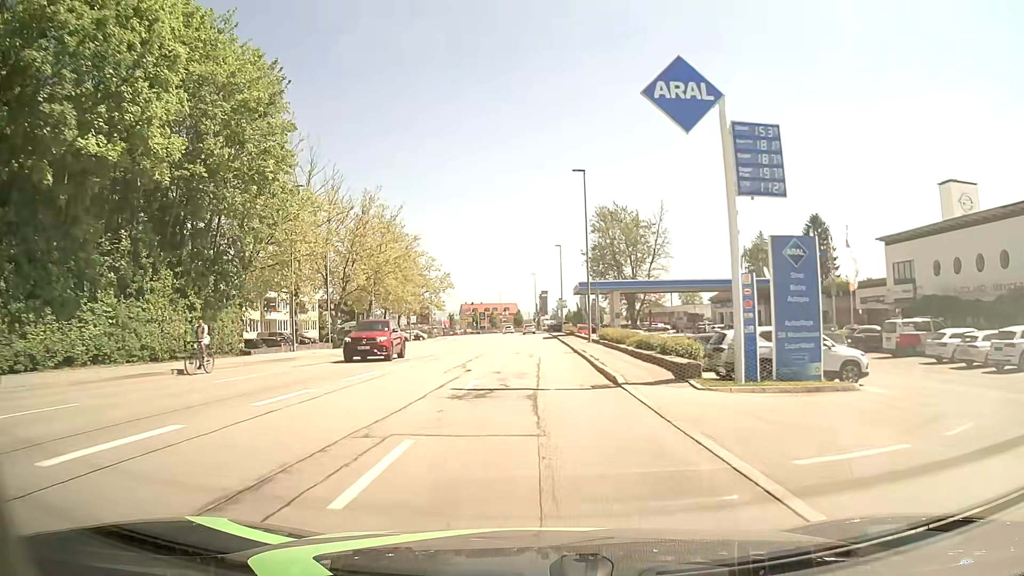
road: tertiary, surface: asphalt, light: Day
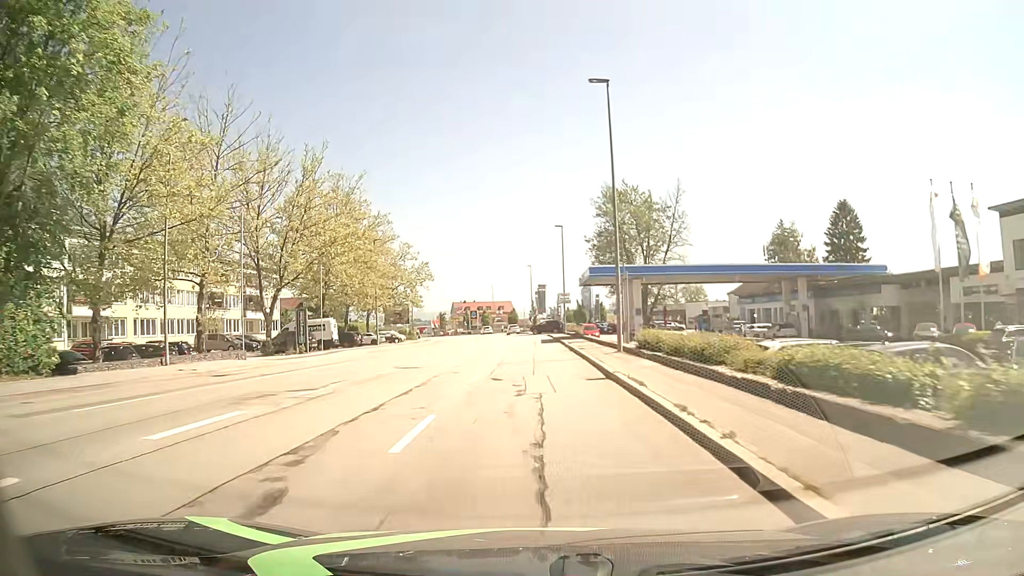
(+0.1, +15.2) m; +1°
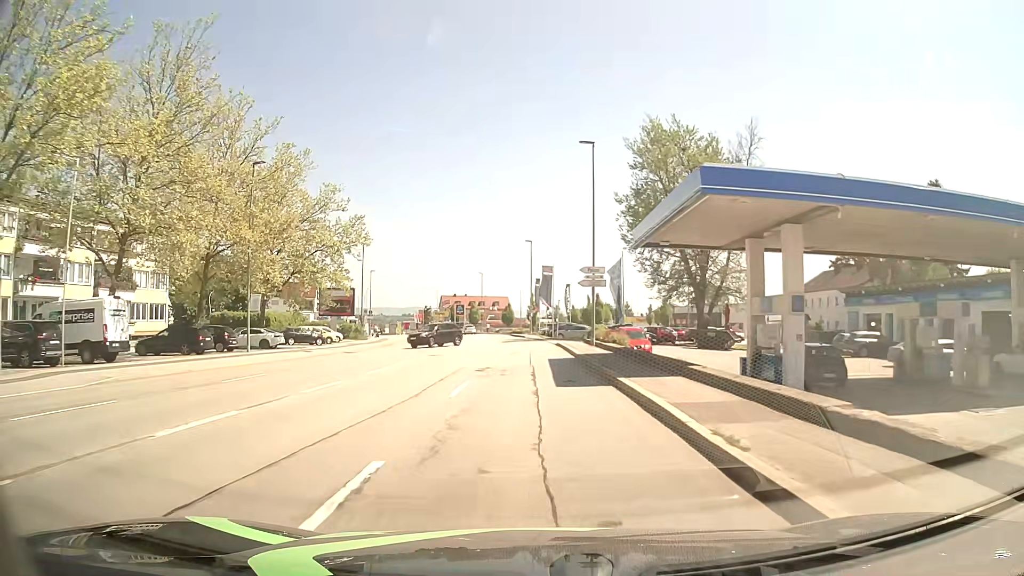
(-0.1, +30.4) m; 0°
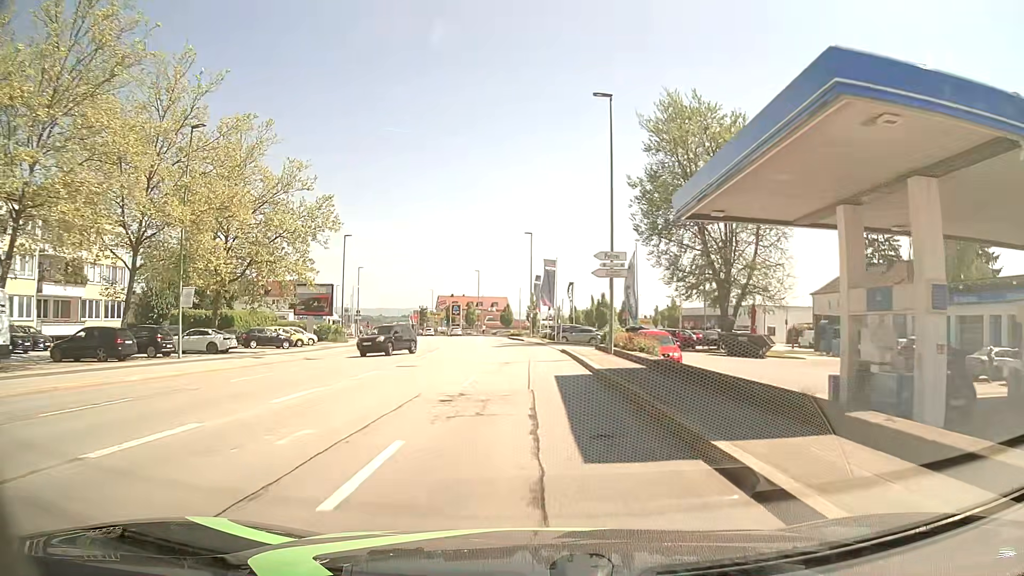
(0.0, +7.6) m; 0°
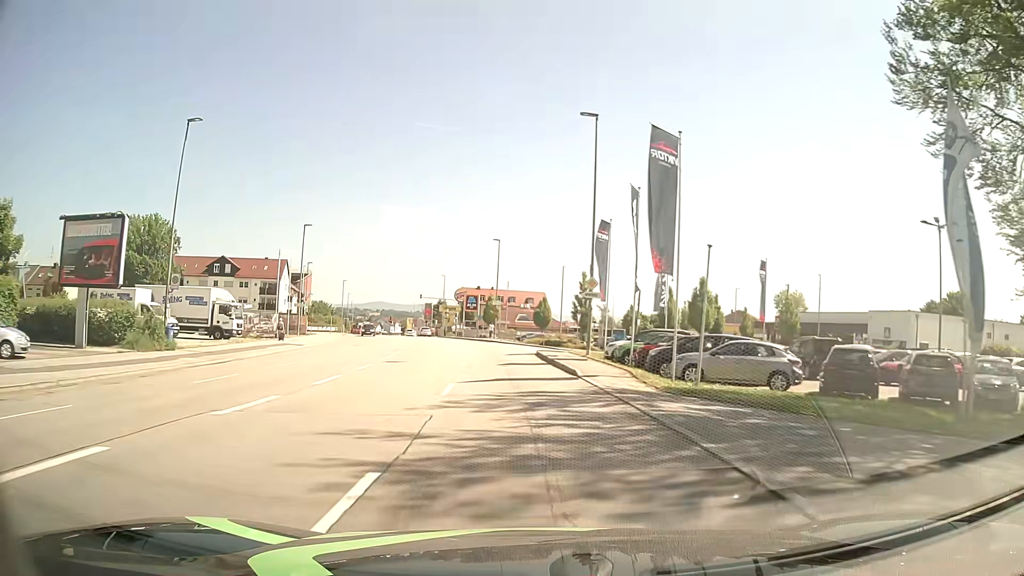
(-0.6, +38.1) m; -3°
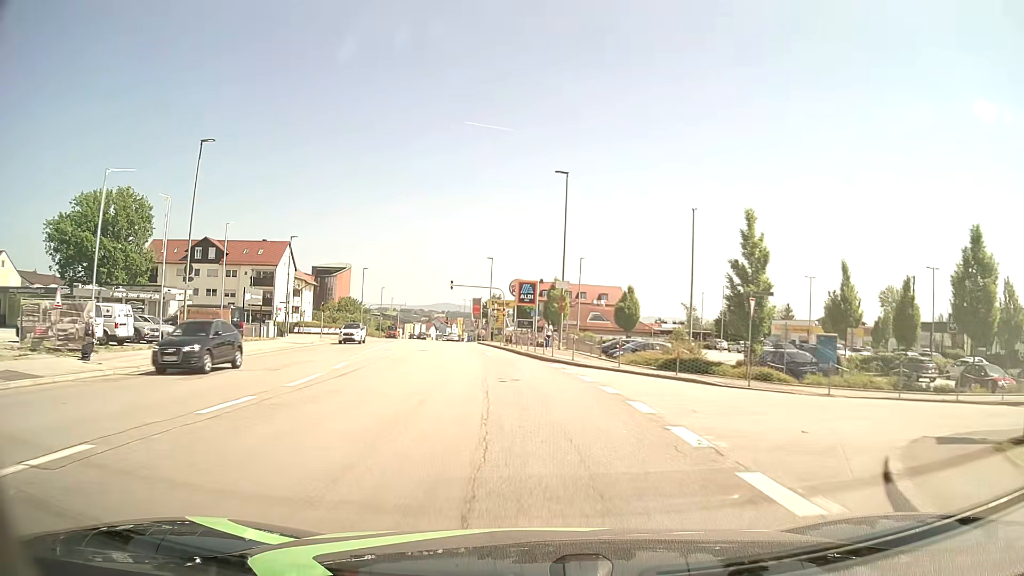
(-1.4, +30.5) m; -5°
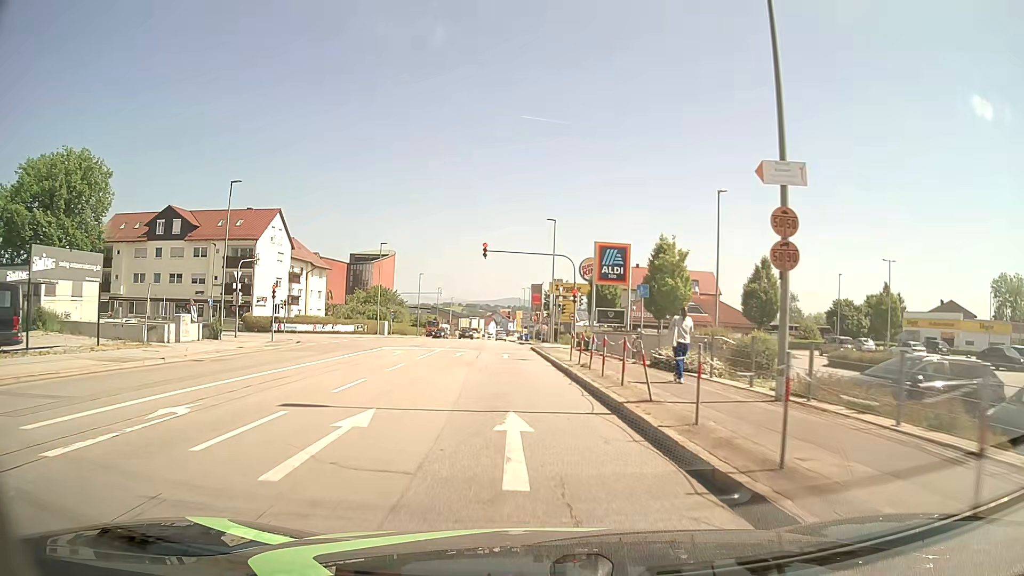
(-1.2, +26.6) m; -5°
